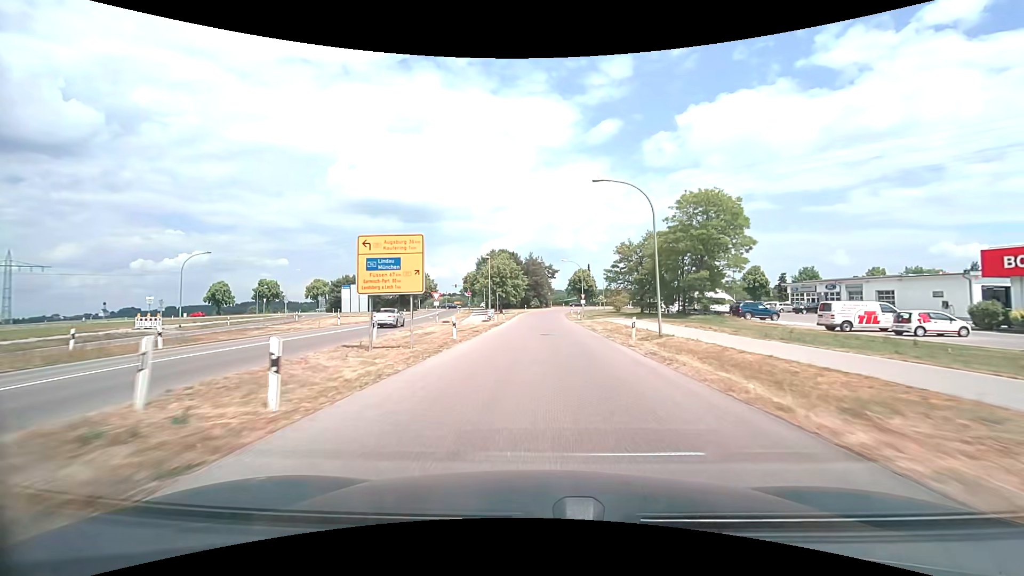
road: tertiary_link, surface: asphalt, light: Day
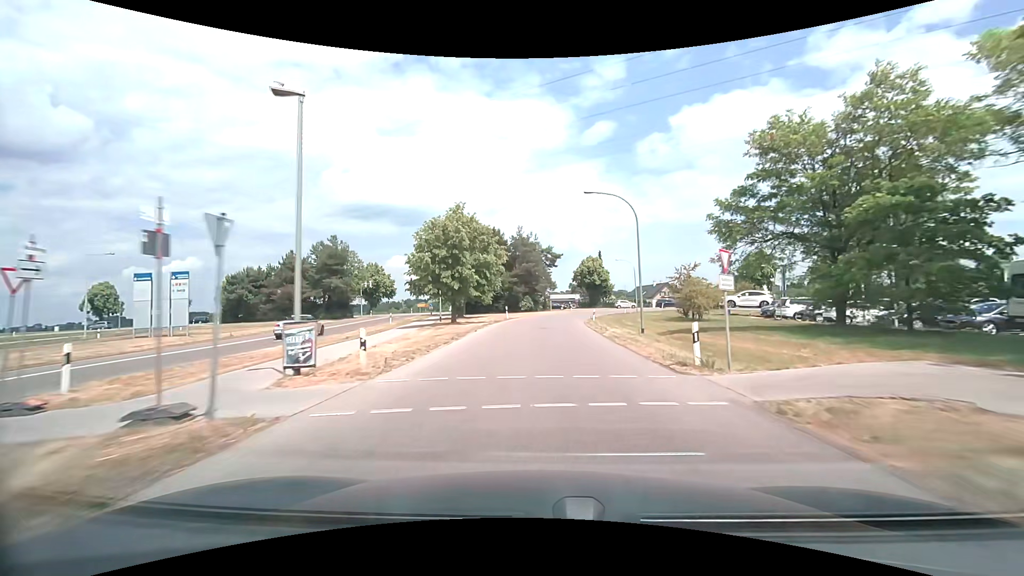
(+0.3, +38.0) m; 0°
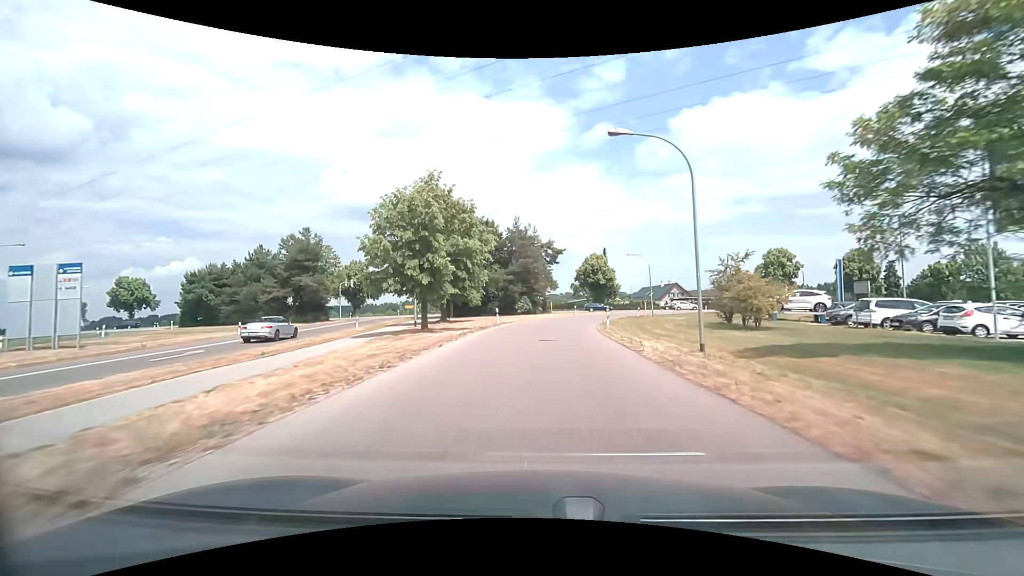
(0.0, +9.0) m; 0°
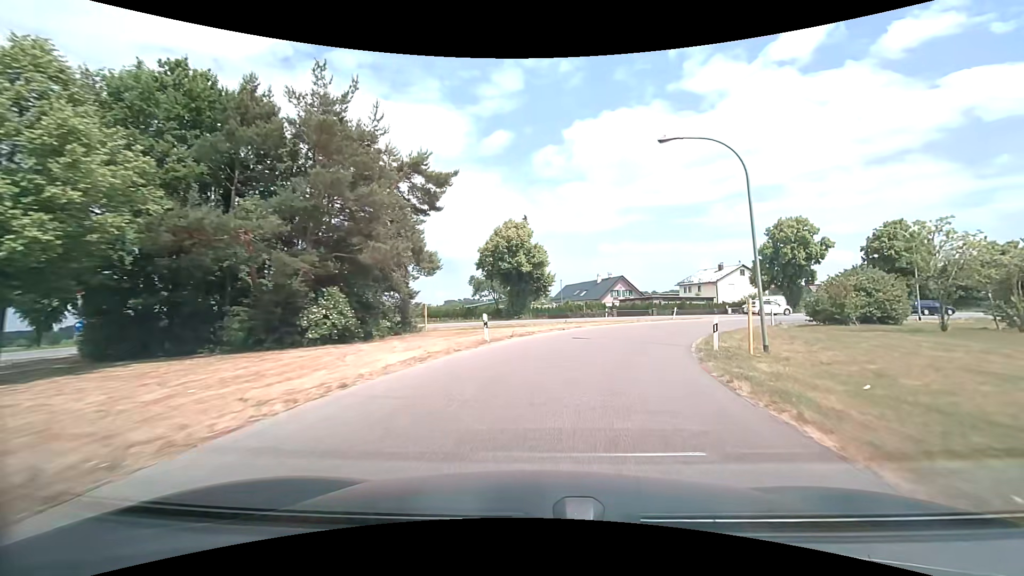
(+2.4, +40.9) m; +12°
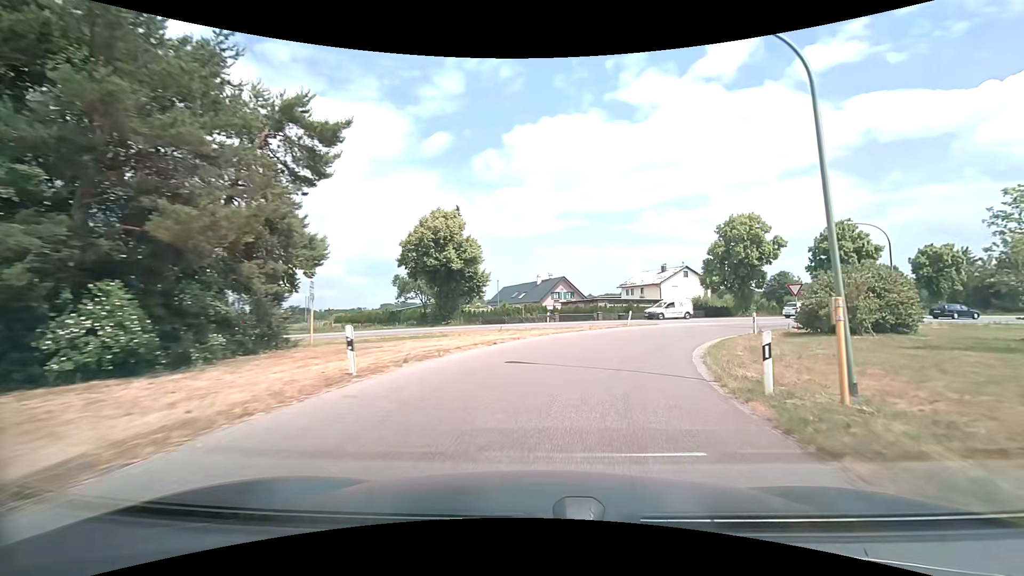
(+0.4, +7.4) m; +7°
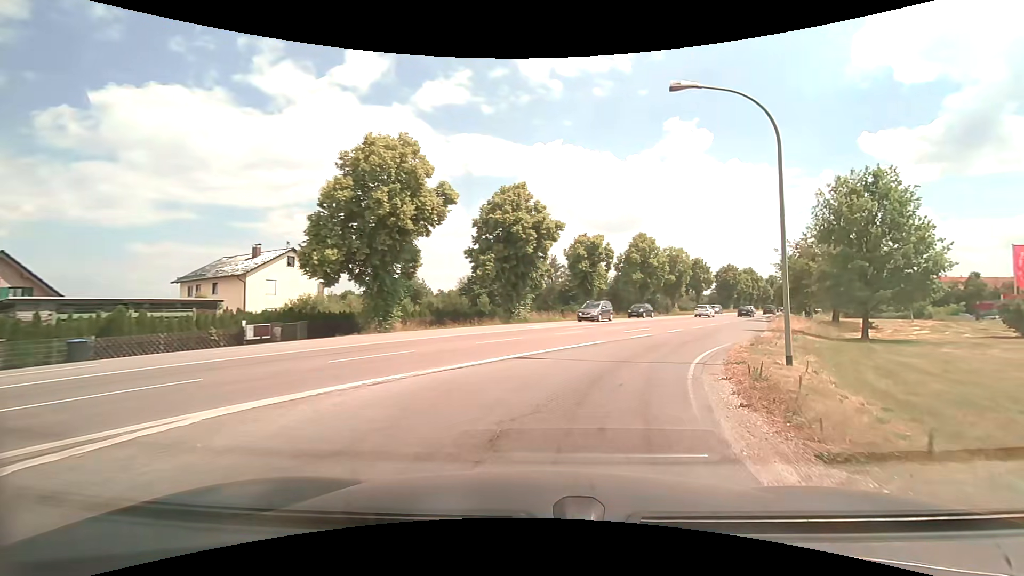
(+9.3, +28.8) m; +41°
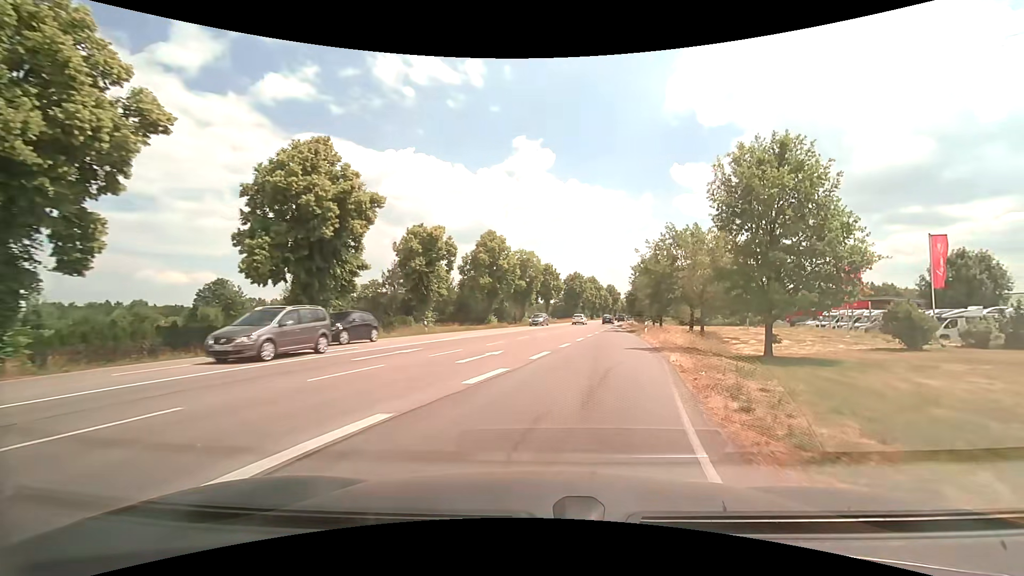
(+1.9, +11.8) m; +17°
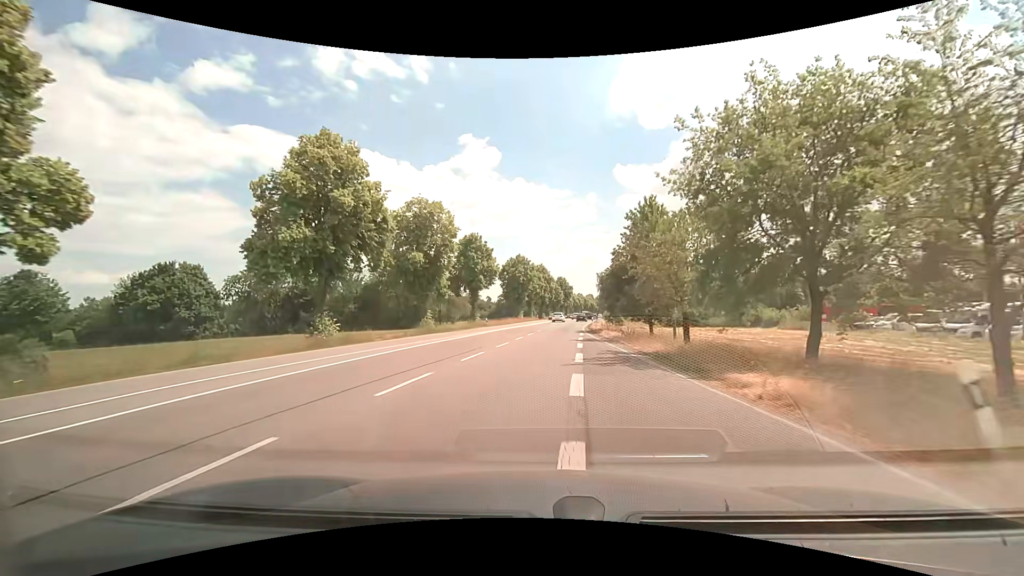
(+2.6, +31.6) m; +6°
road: secondary
(0, +10) (0, +20) (+1, +30) (+2, +40) (+3, +50) (+4, +60) (+5, +70) (+6, +80) (+8, +90) (+9, +100) m
